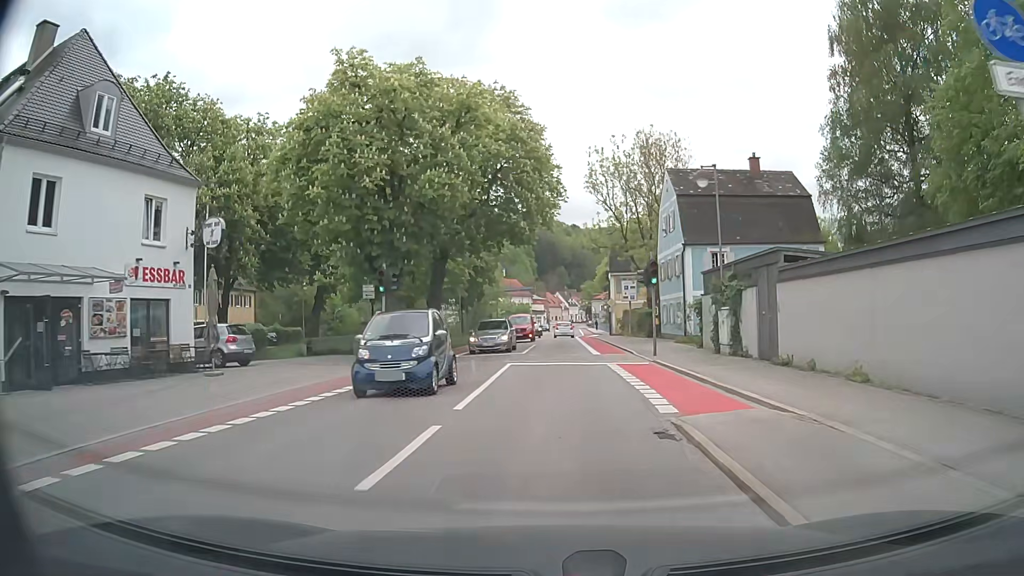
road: tertiary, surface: asphalt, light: Day
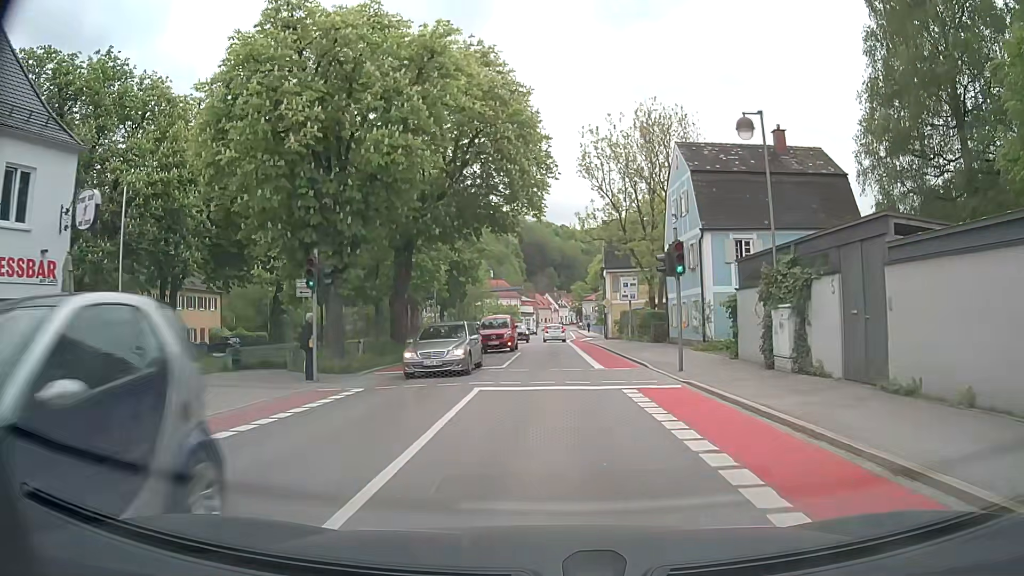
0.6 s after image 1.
(+0.1, +6.2) m; +2°
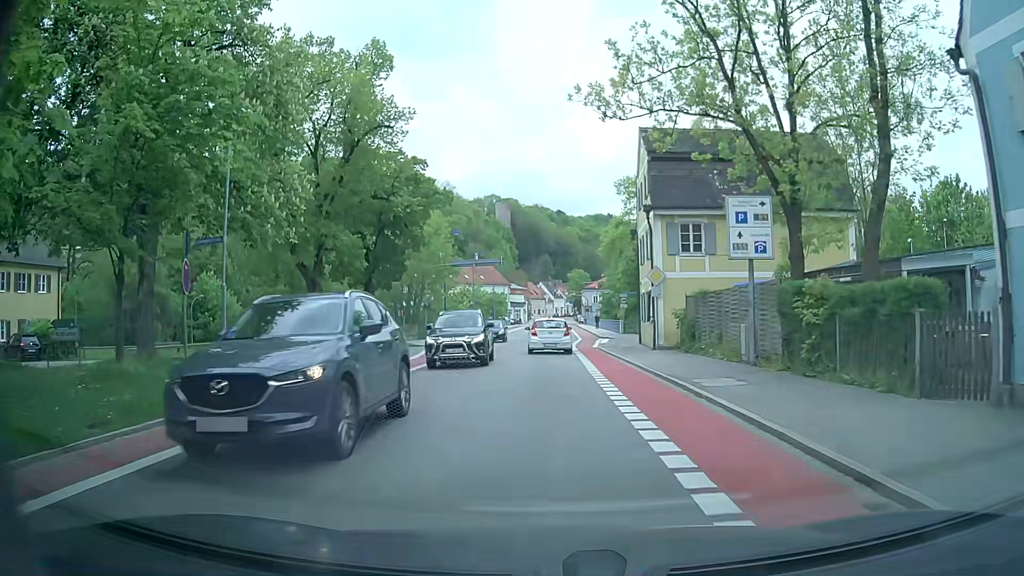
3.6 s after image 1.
(0.0, +27.2) m; -1°
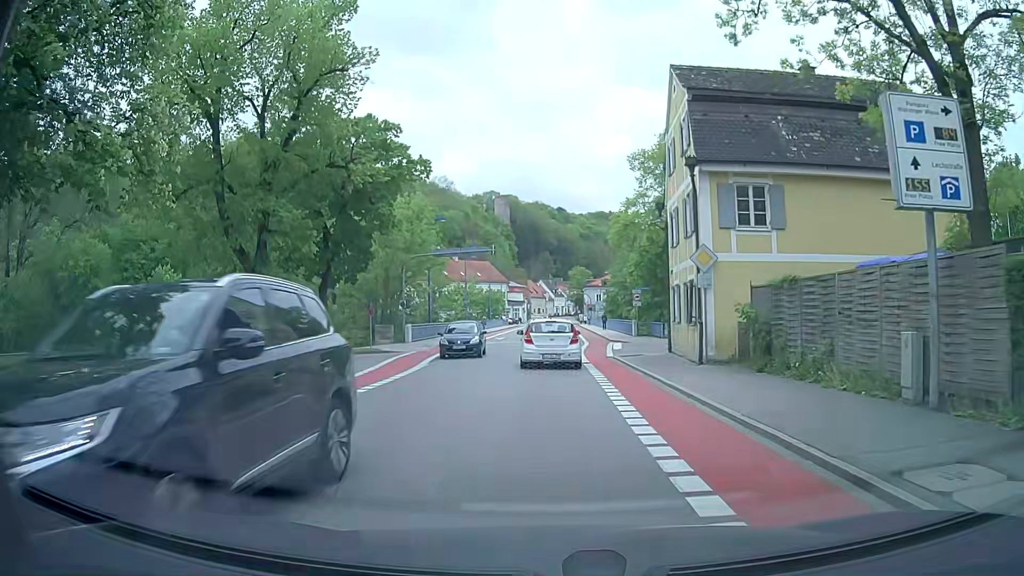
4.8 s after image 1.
(0.0, +8.2) m; +1°
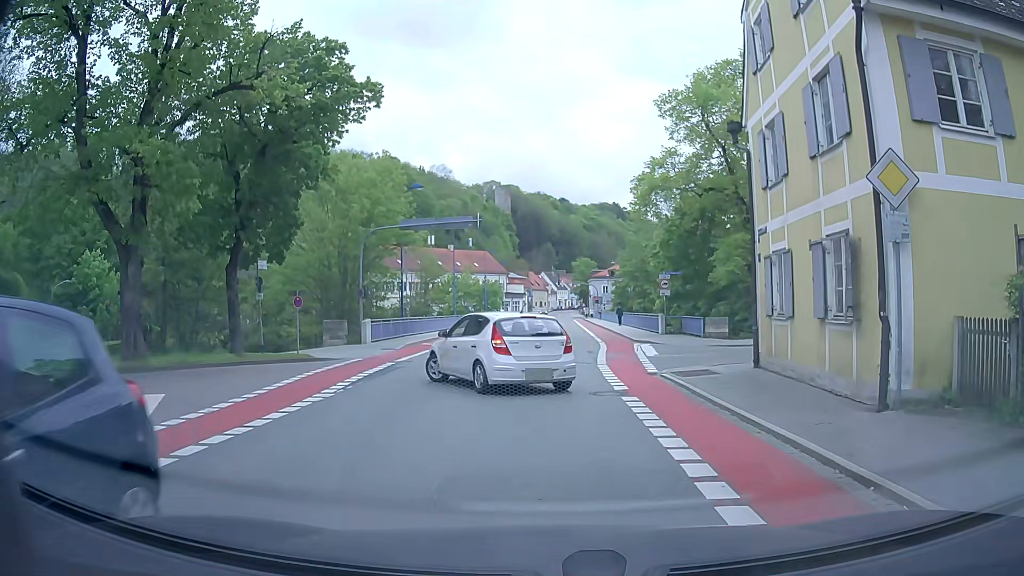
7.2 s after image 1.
(-0.1, +10.5) m; -2°
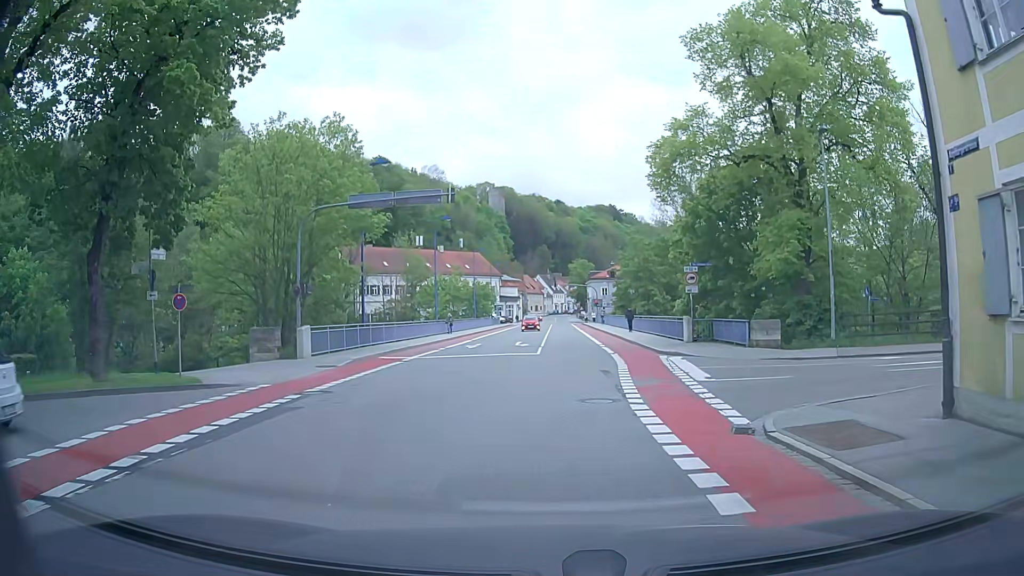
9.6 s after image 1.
(+0.1, +8.5) m; +1°
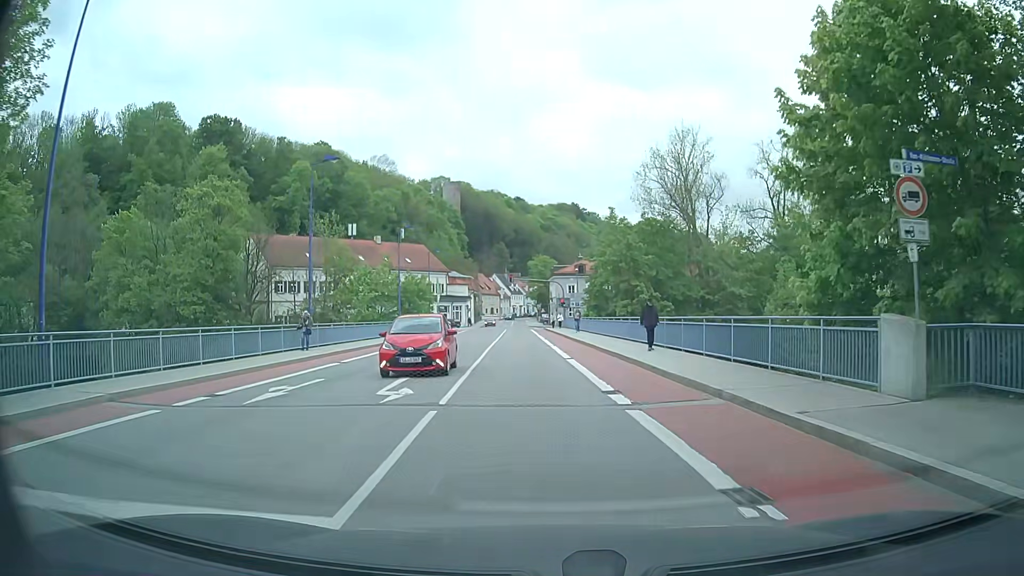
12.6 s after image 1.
(+0.7, +22.2) m; +4°
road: residential
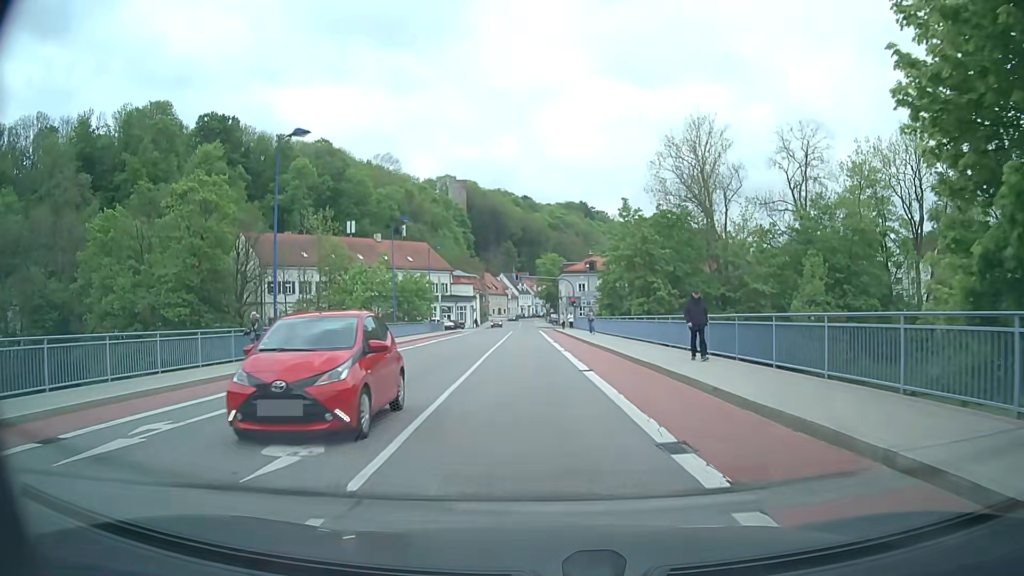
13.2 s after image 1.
(0.0, +5.6) m; -1°
(0, +10) (0, +20) (-1, +30) (-1, +40) (-1, +50) (-1, +60) (-2, +70) (-2, +80) (-2, +90) (-3, +100) m
